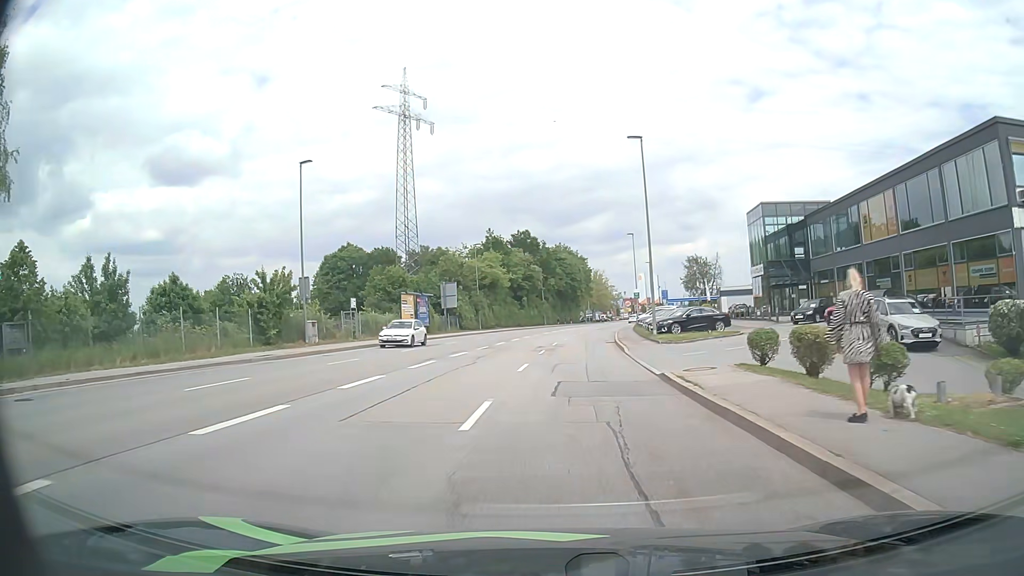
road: tertiary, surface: asphalt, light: Day
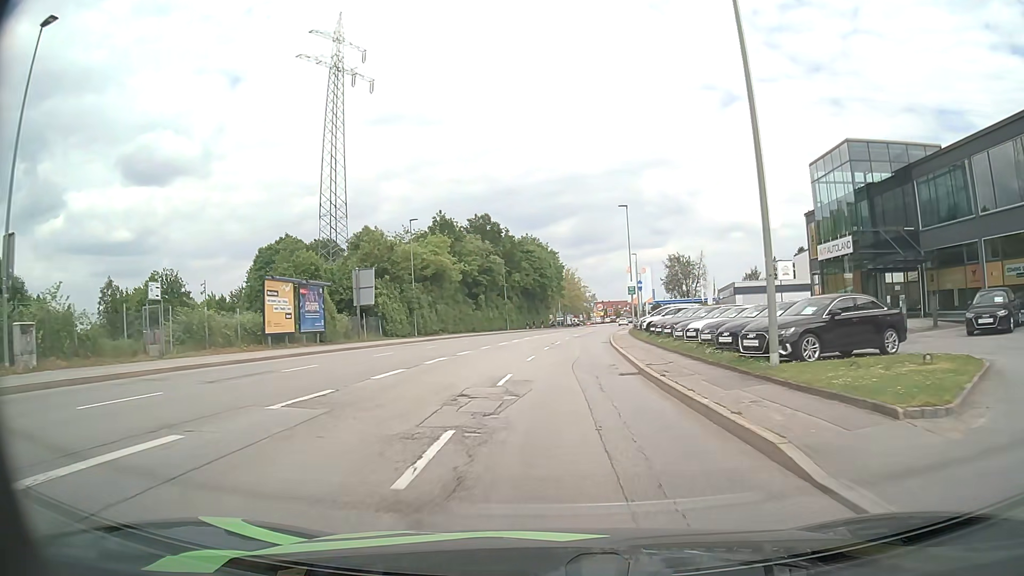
(+0.5, +21.6) m; +2°
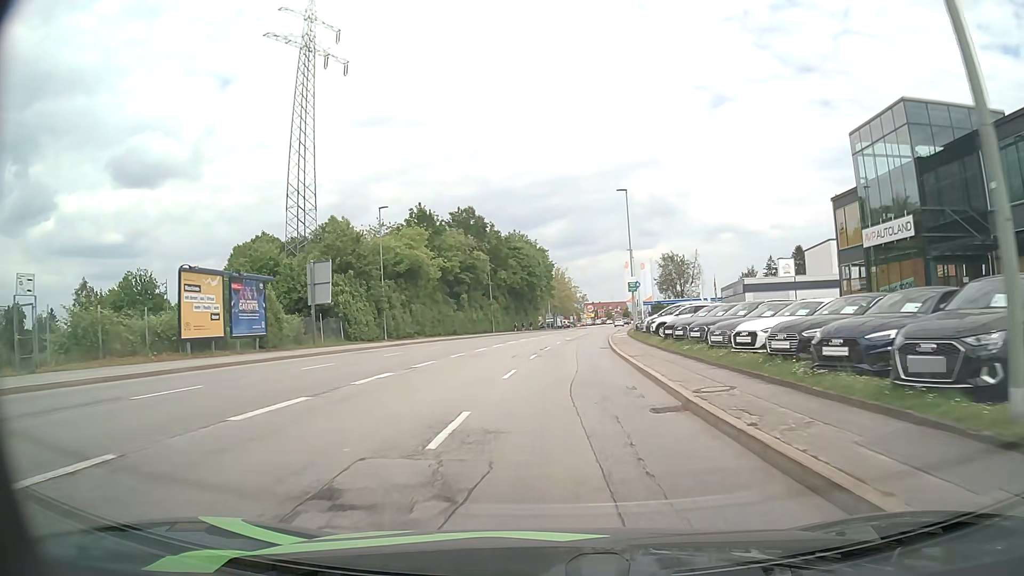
(+0.1, +7.3) m; +1°
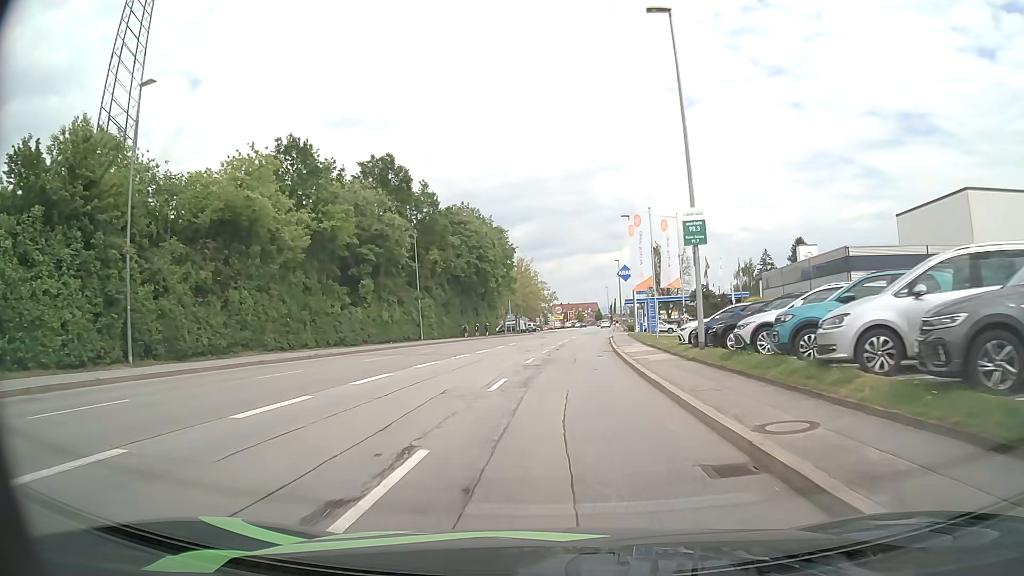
(+1.0, +29.6) m; +3°
(0, +10) (0, +20) (+1, +30) (+1, +40) (+2, +50) (+3, +60) (+4, +70) (+5, +80) (+6, +90) (+7, +100) m
